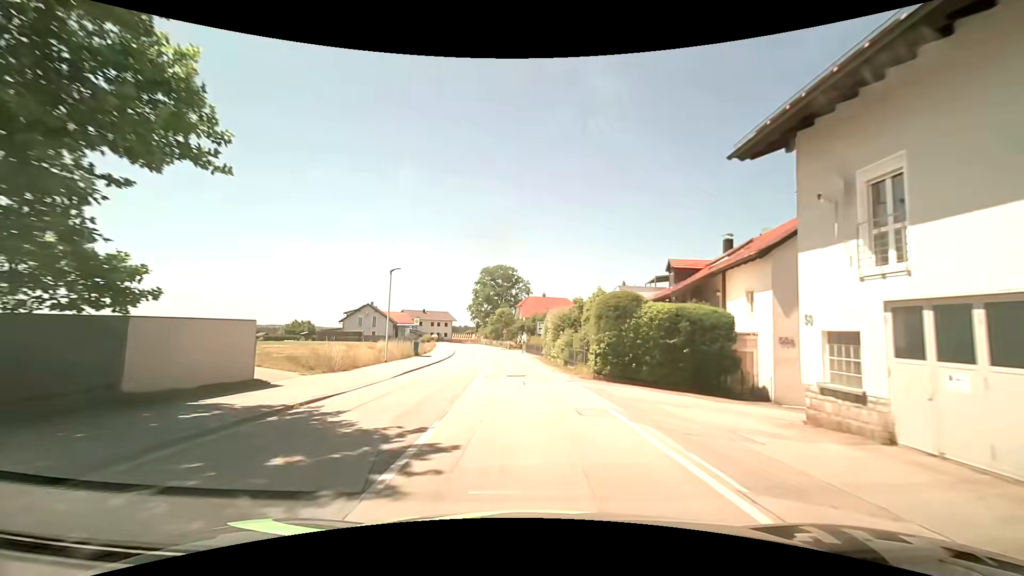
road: tertiary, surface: asphalt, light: Day
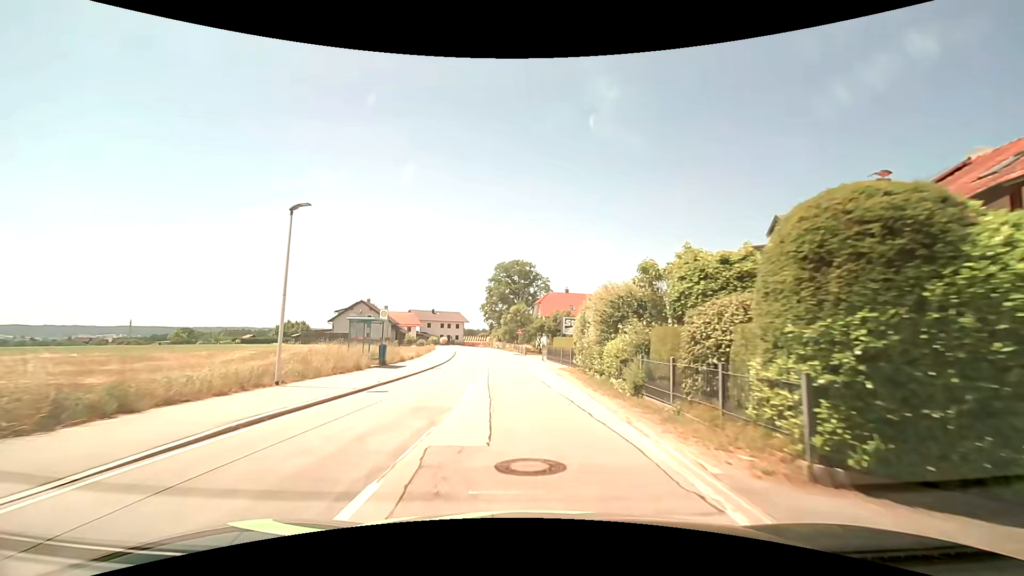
(-0.3, +14.5) m; -2°
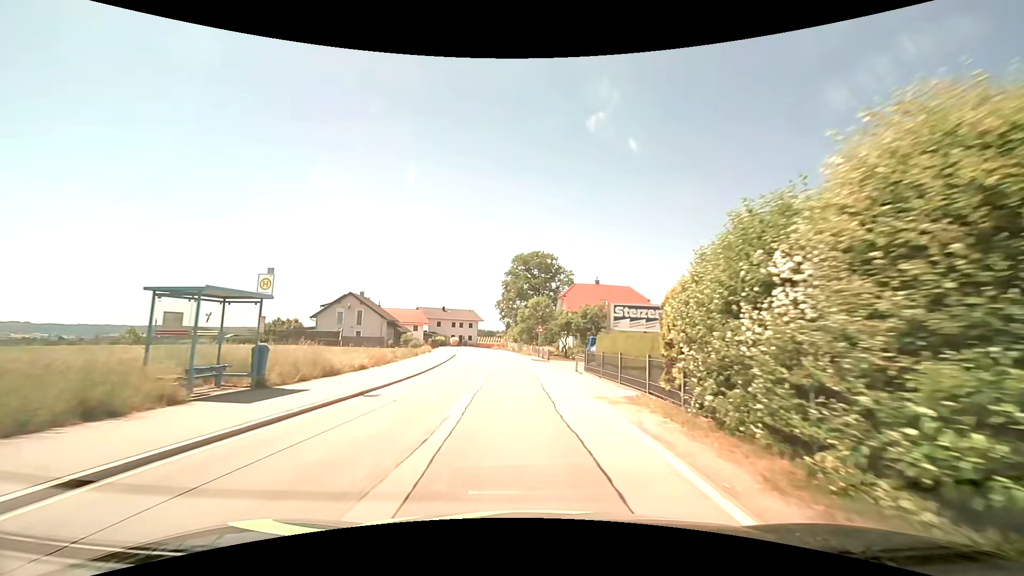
(-0.2, +14.6) m; -2°
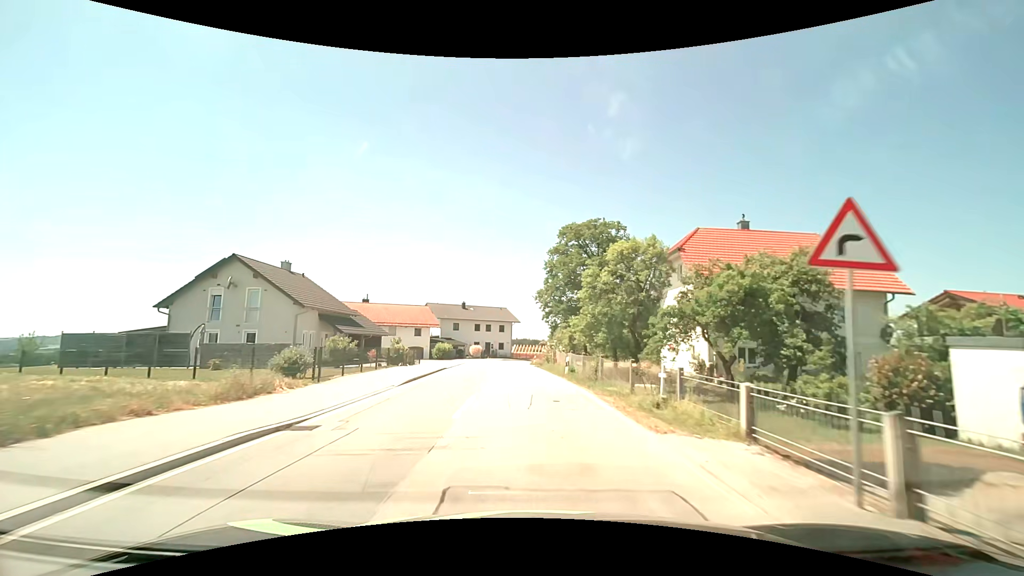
(-2.1, +37.0) m; -6°
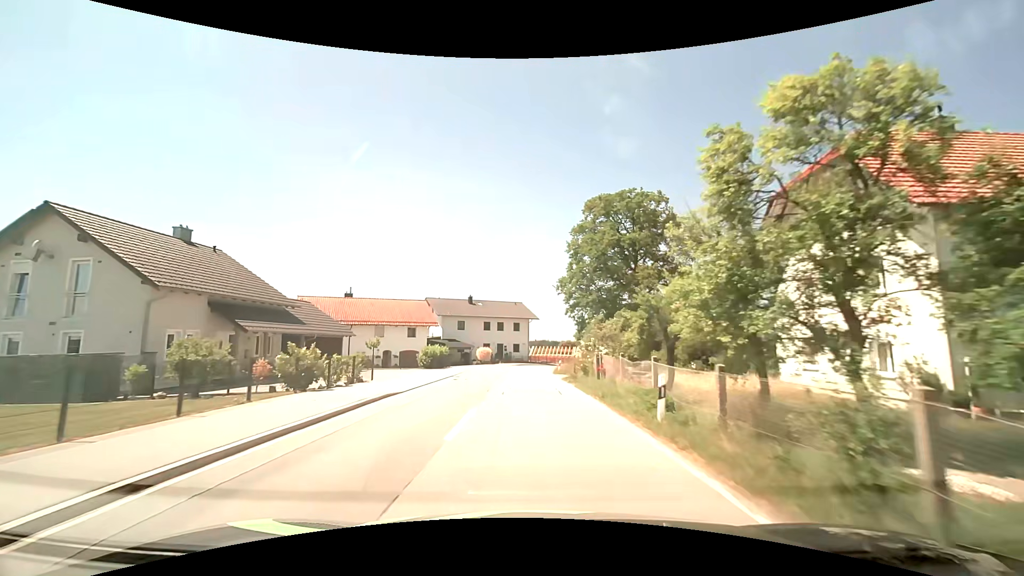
(-0.2, +15.0) m; -2°
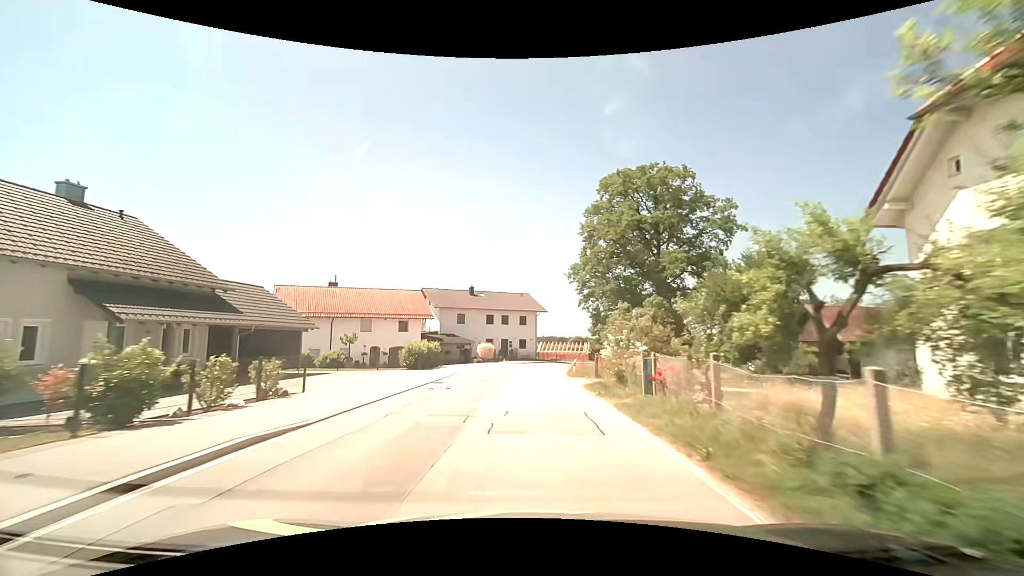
(-0.1, +7.5) m; -1°
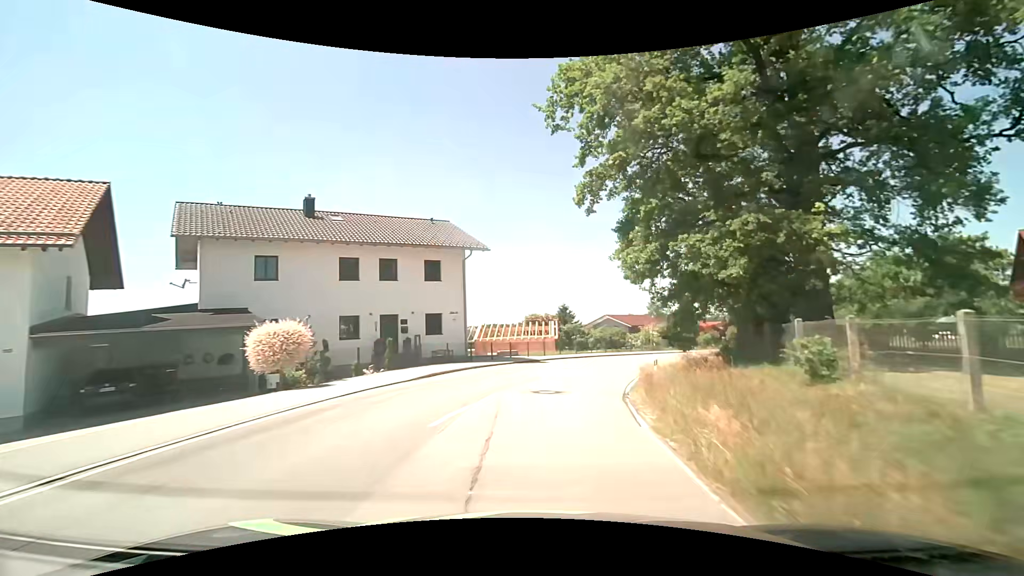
(+0.7, +37.9) m; +6°
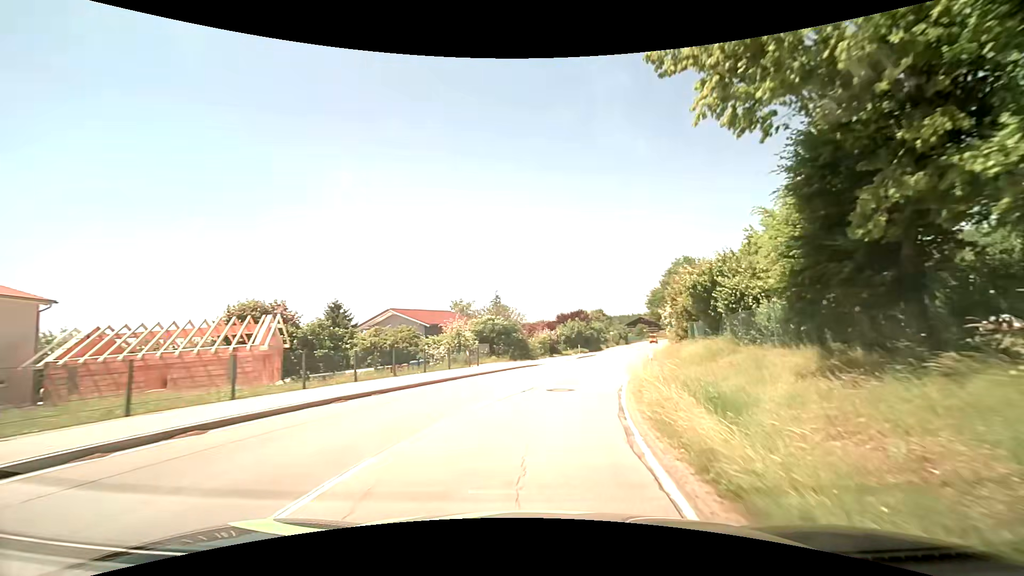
(+4.9, +28.3) m; +22°
(+1, +10) (+2, +20) (+5, +30) (+7, +39) (+10, +49) (+13, +58) (+17, +68) (+19, +77) (+22, +87) (+25, +97) m
